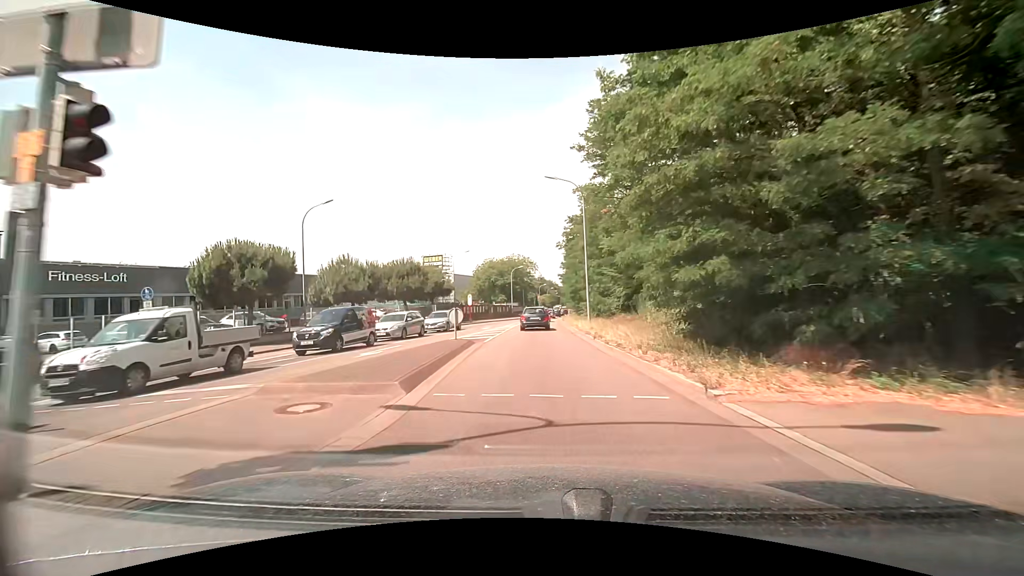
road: secondary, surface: asphalt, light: Day
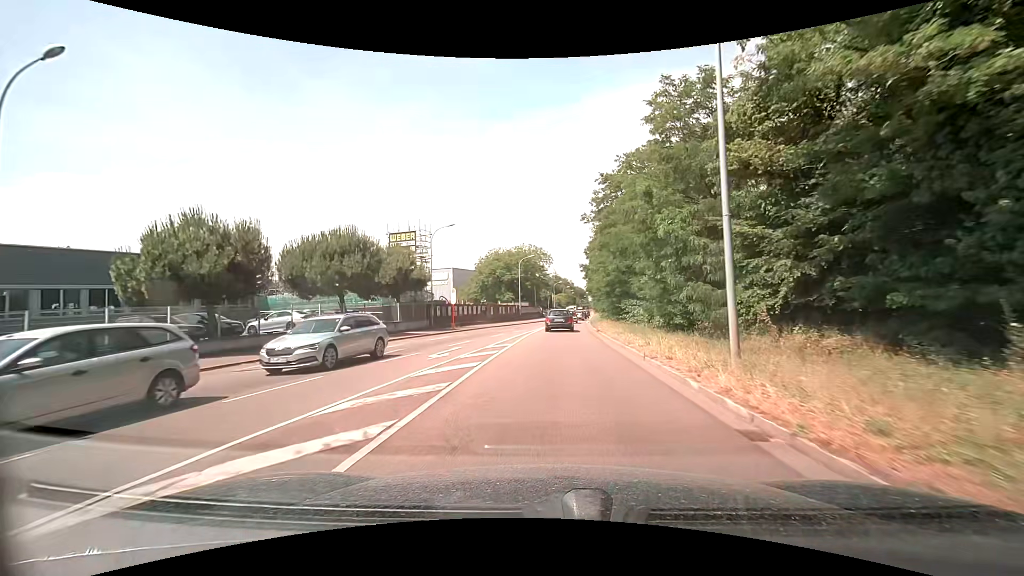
(-0.6, +20.8) m; -2°
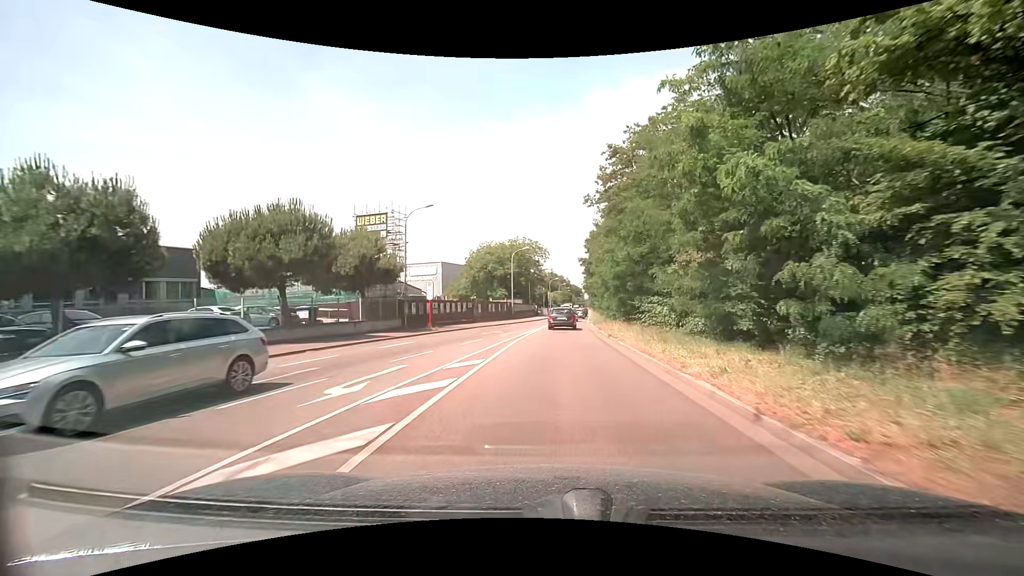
(+0.1, +7.1) m; +1°
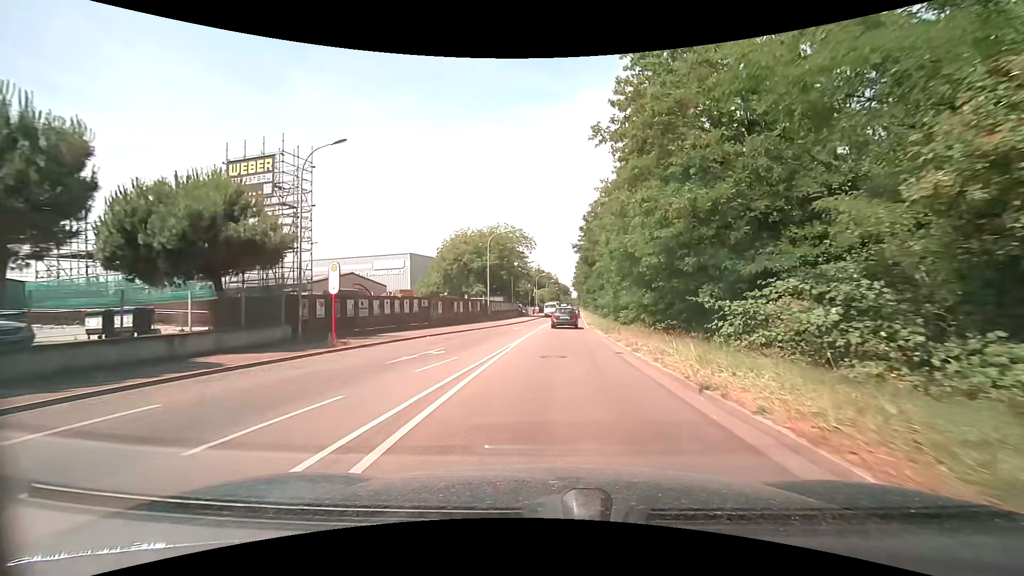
(+0.2, +14.3) m; +1°
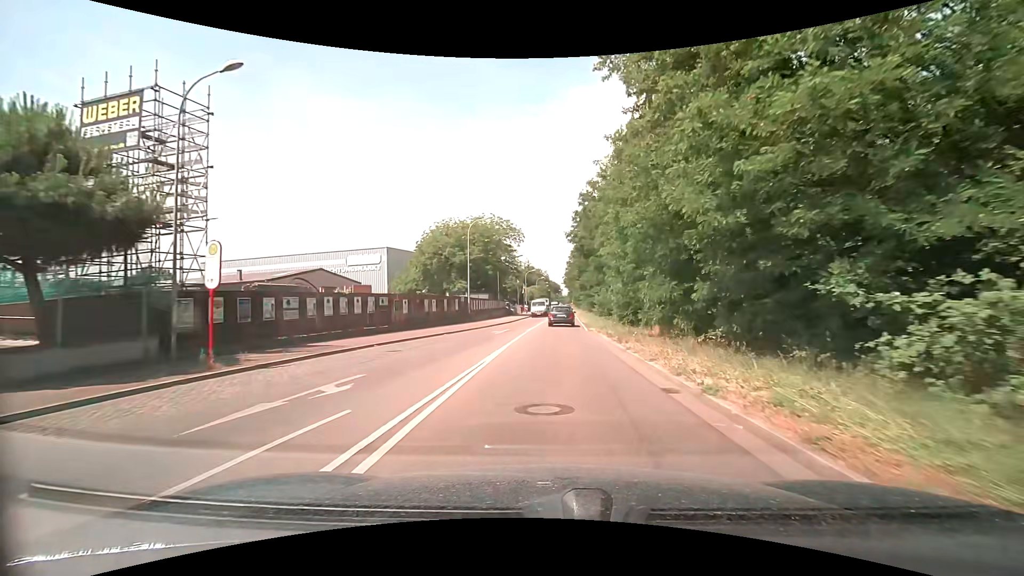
(+0.1, +7.1) m; +1°
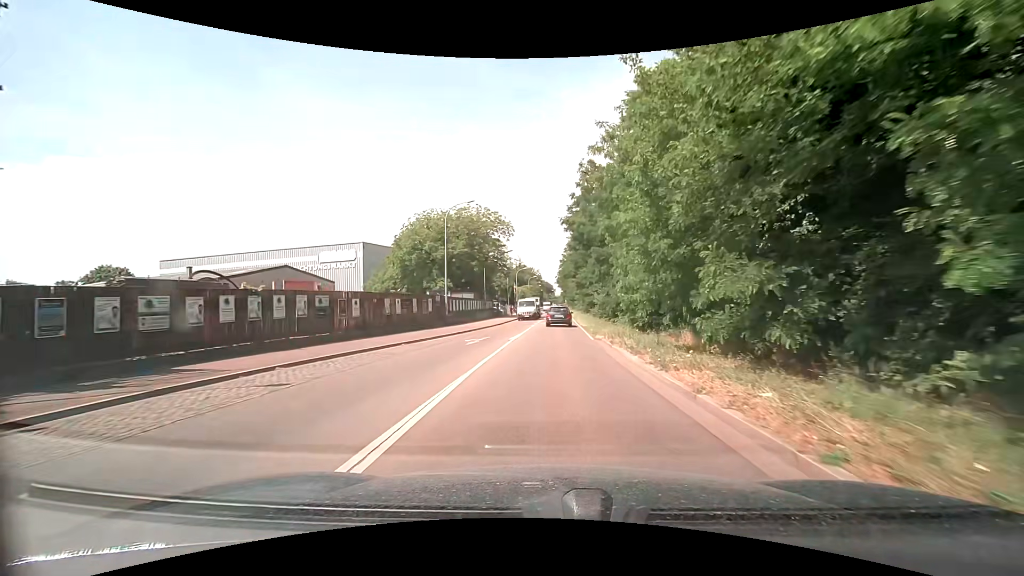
(0.0, +7.1) m; 0°
